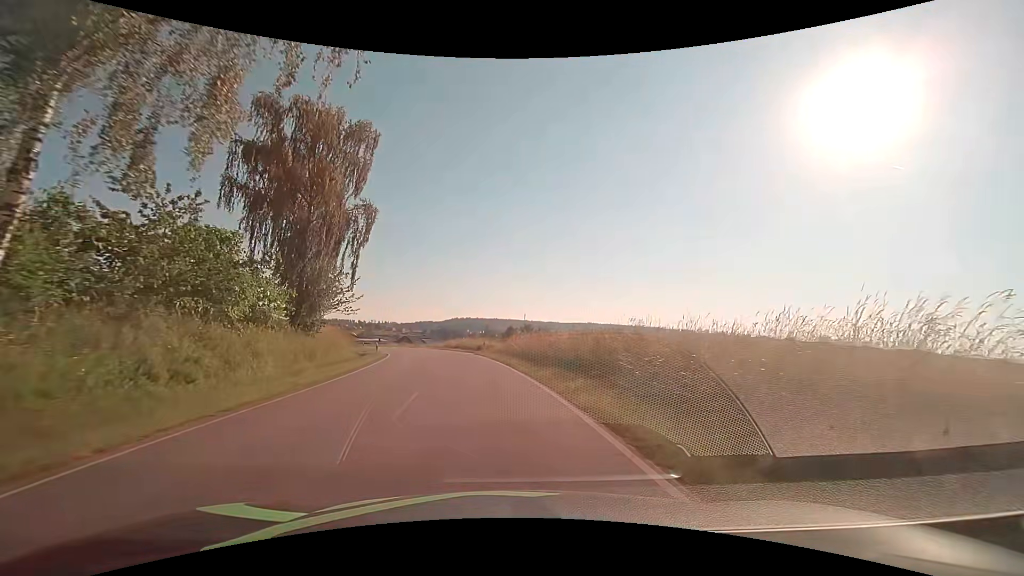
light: Day
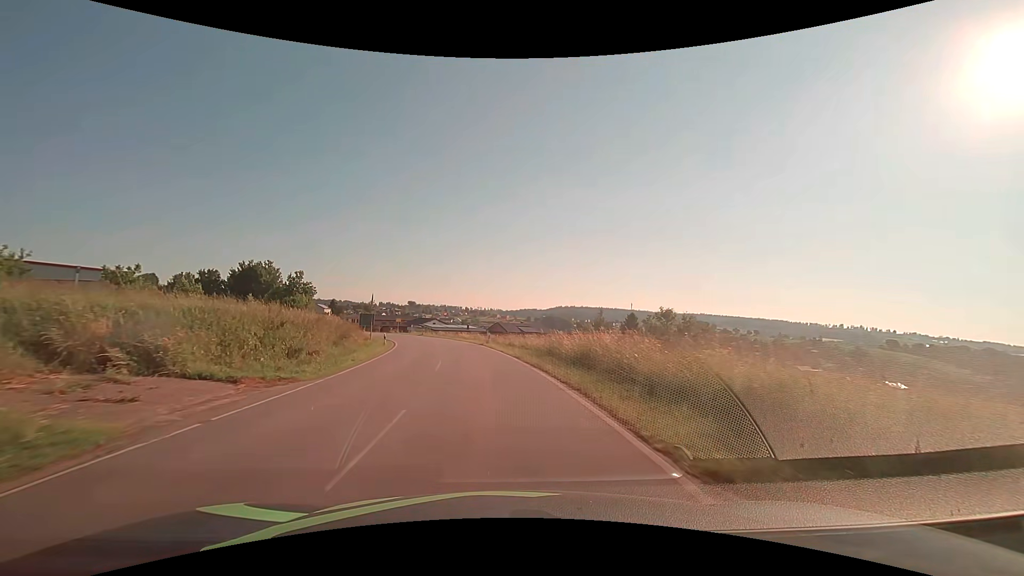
(-4.3, +39.7) m; -12°
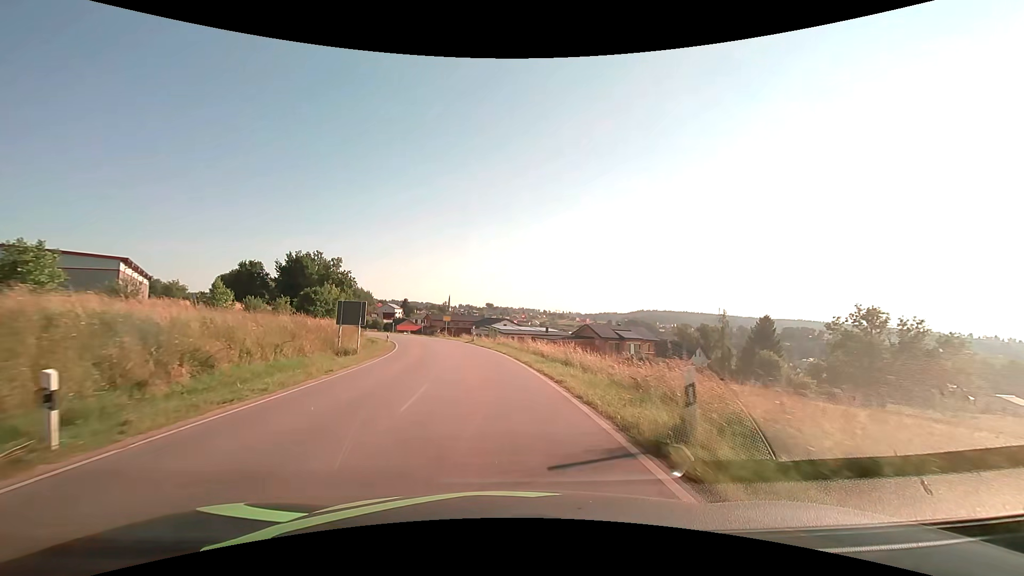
(-2.5, +31.8) m; -9°
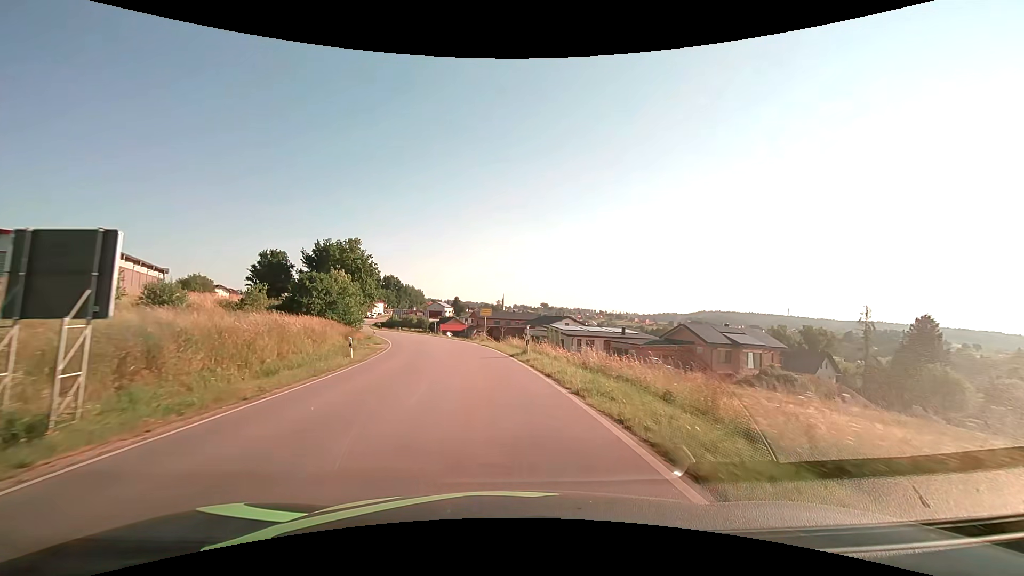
(-1.4, +24.1) m; -6°
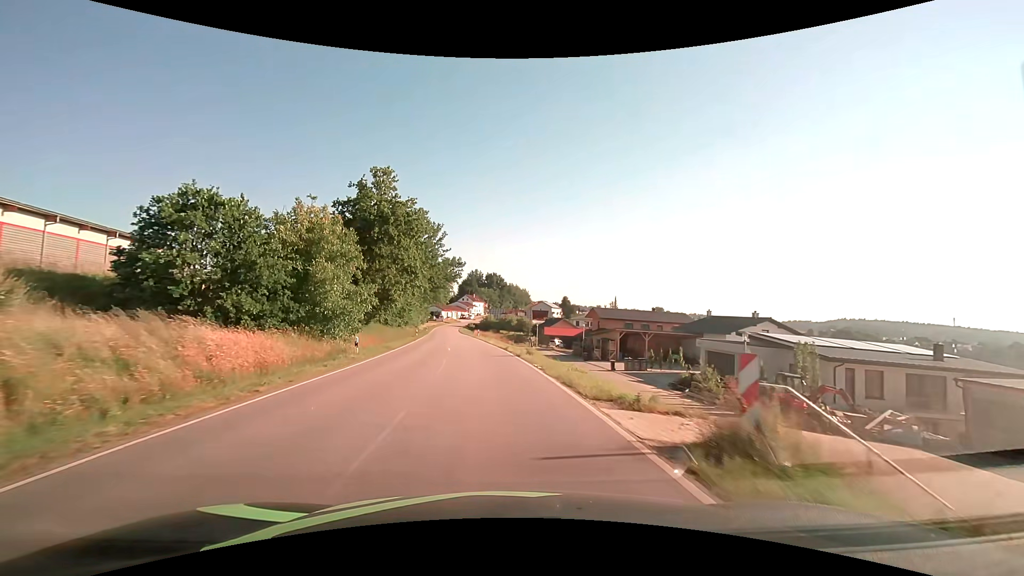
(-4.1, +39.8) m; -12°
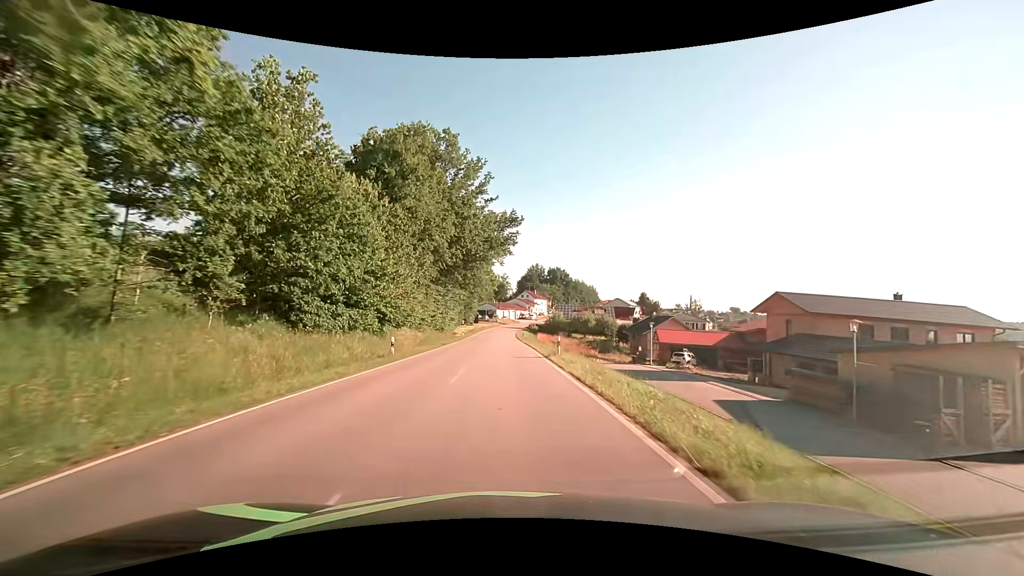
(-3.0, +39.7) m; -7°
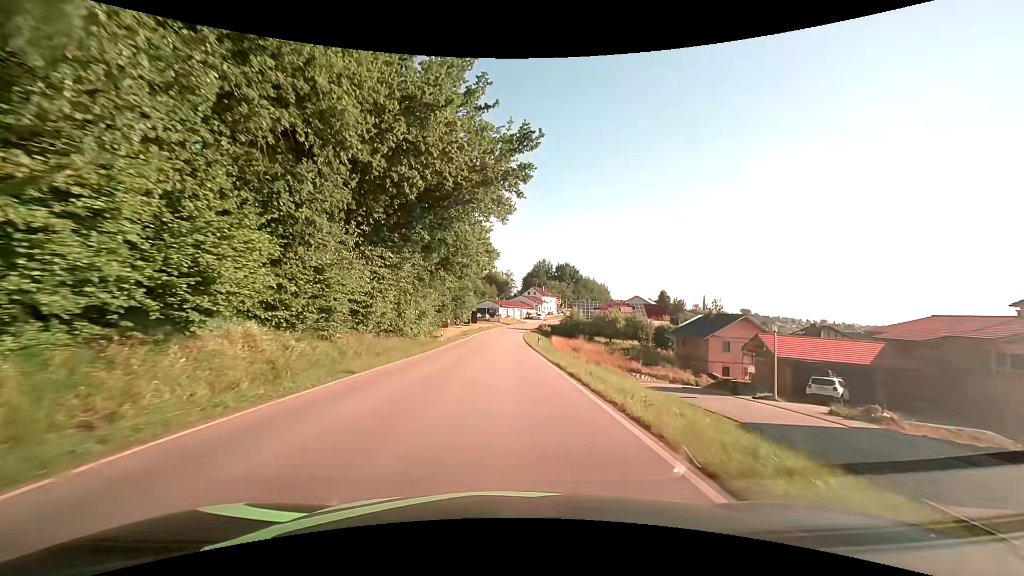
(-0.1, +23.9) m; -1°
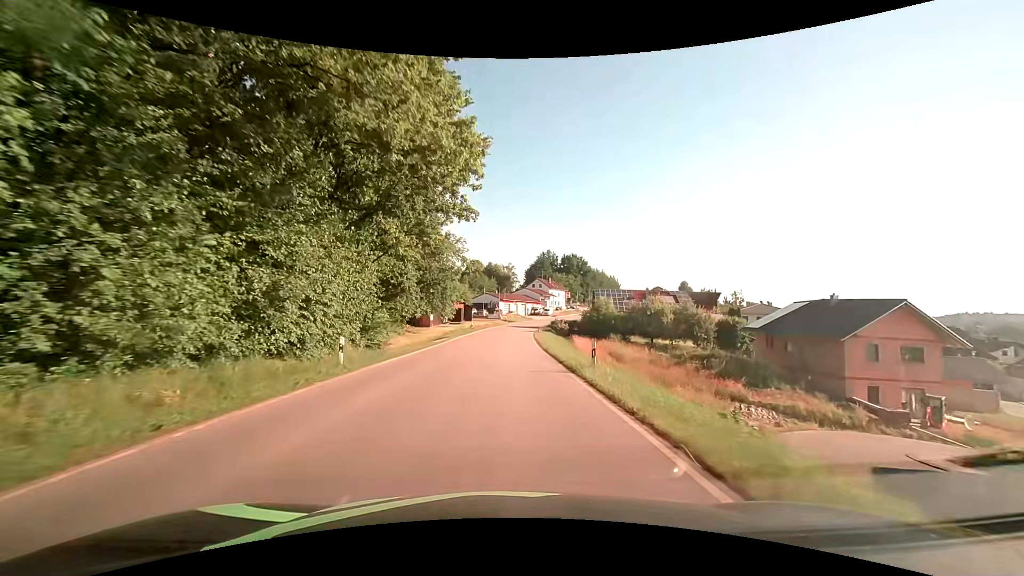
(0.0, +23.9) m; 0°
(0, +10) (0, +20) (0, +30) (+1, +40) (+1, +50) (+1, +60) (+2, +70) (+3, +80) (+5, +90) (+7, +100) m
